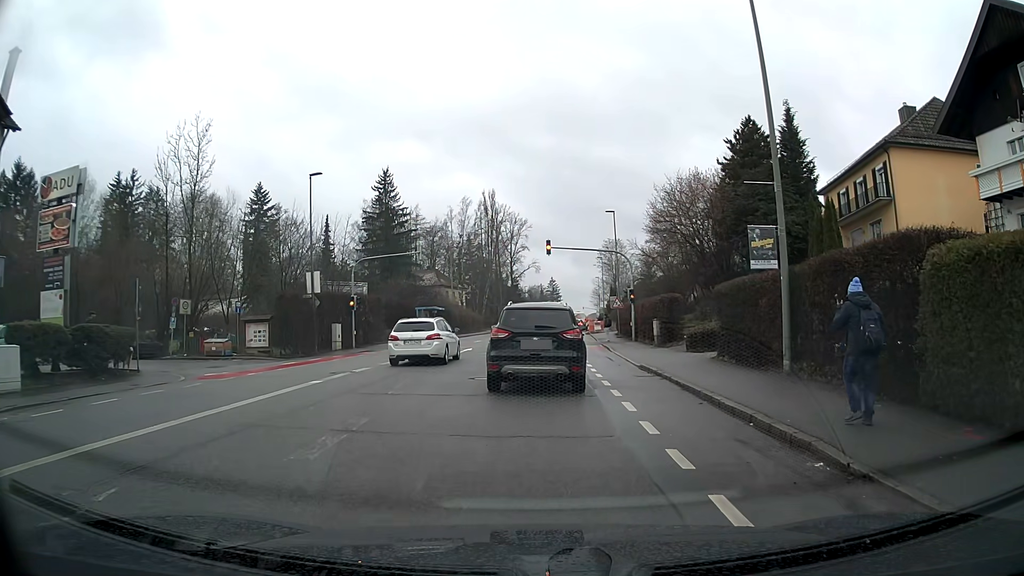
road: tertiary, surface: asphalt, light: Day
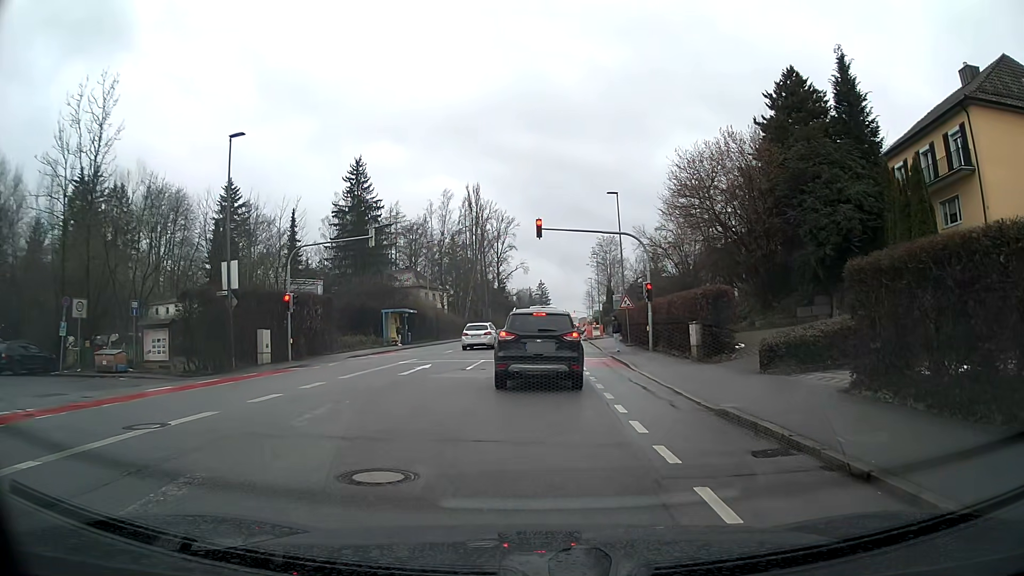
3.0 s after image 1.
(+0.1, +9.8) m; +1°
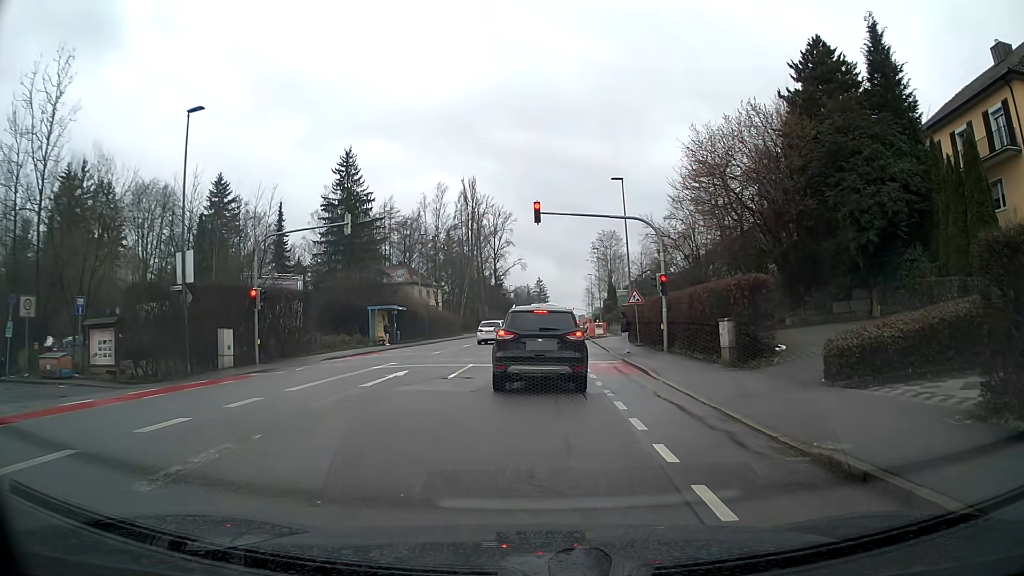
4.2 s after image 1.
(0.0, +3.9) m; 0°
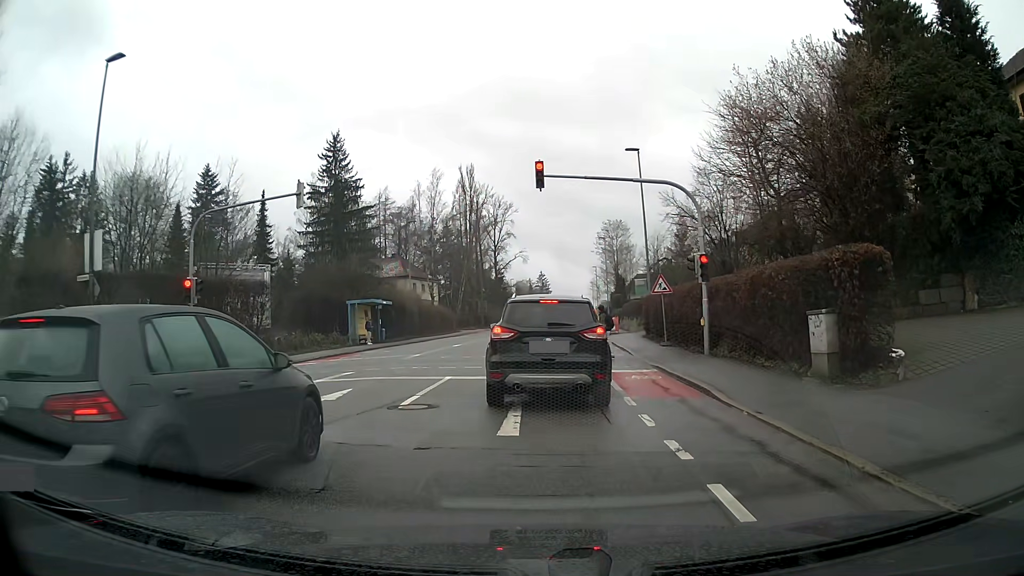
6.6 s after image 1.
(-0.1, +6.1) m; 0°
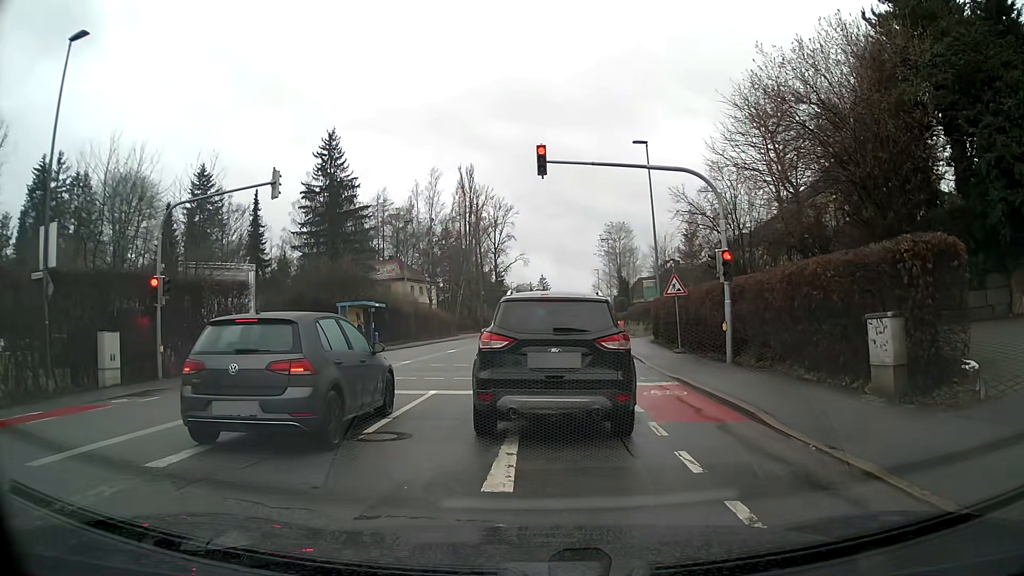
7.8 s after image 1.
(0.0, +2.4) m; 0°
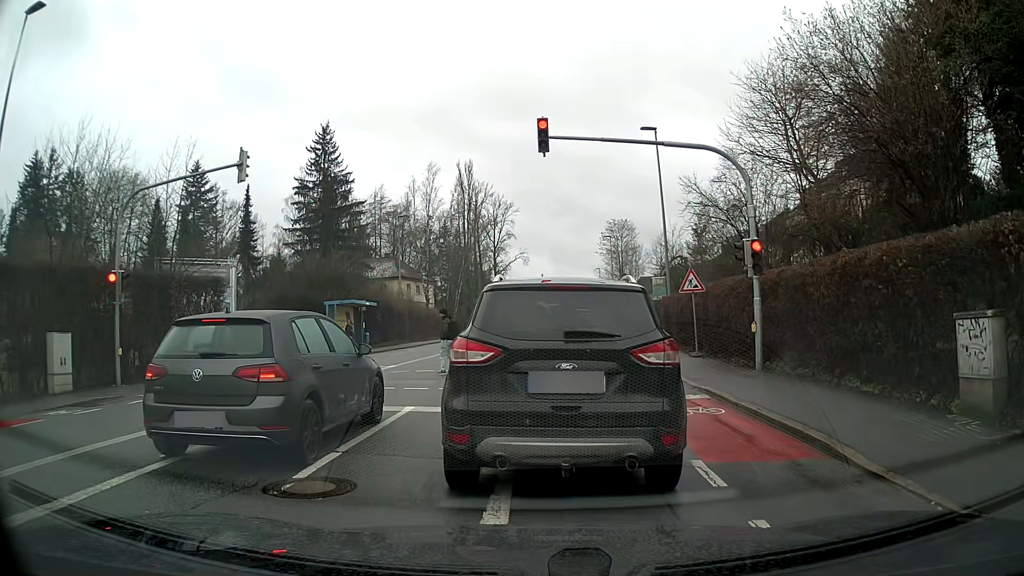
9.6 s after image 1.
(0.0, +2.4) m; 0°
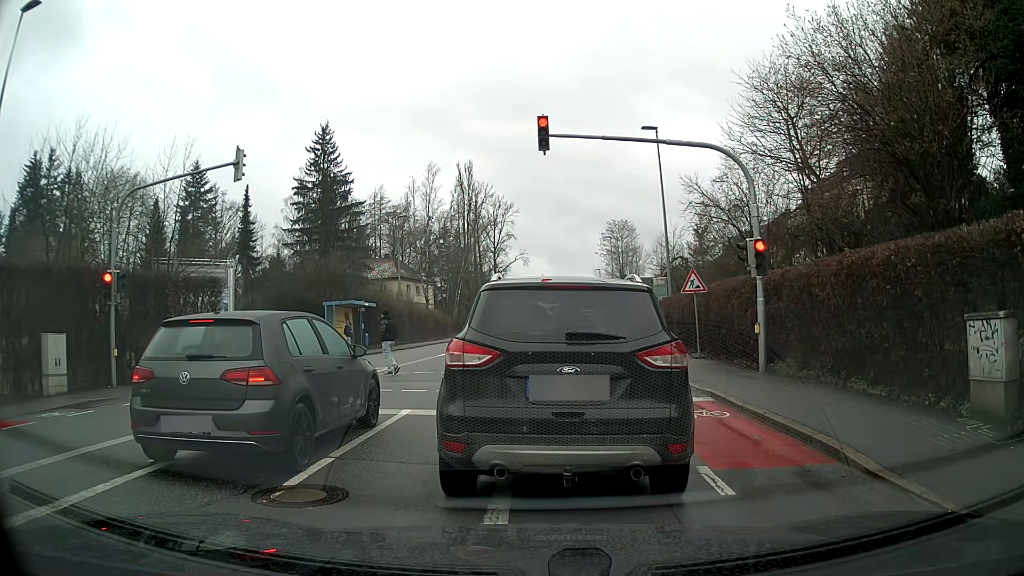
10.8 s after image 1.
(0.0, +0.3) m; 0°
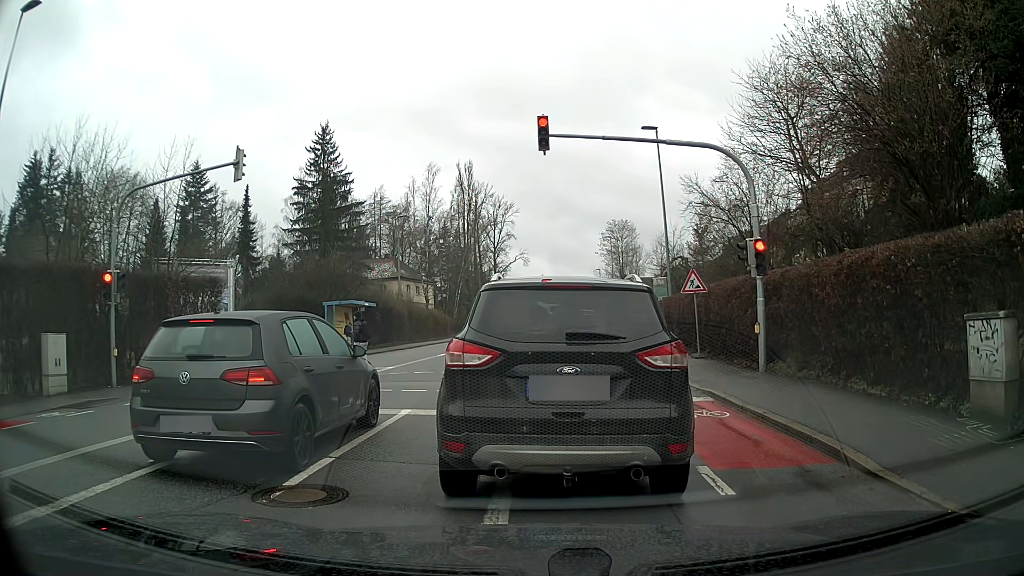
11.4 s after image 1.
(0.0, 0.0) m; 0°
(0, +10) (0, +20) (+1, +30) (+1, +40) (+2, +50) (+4, +60) (+5, +70) (+6, +80) (+6, +90) (+7, +100) m
